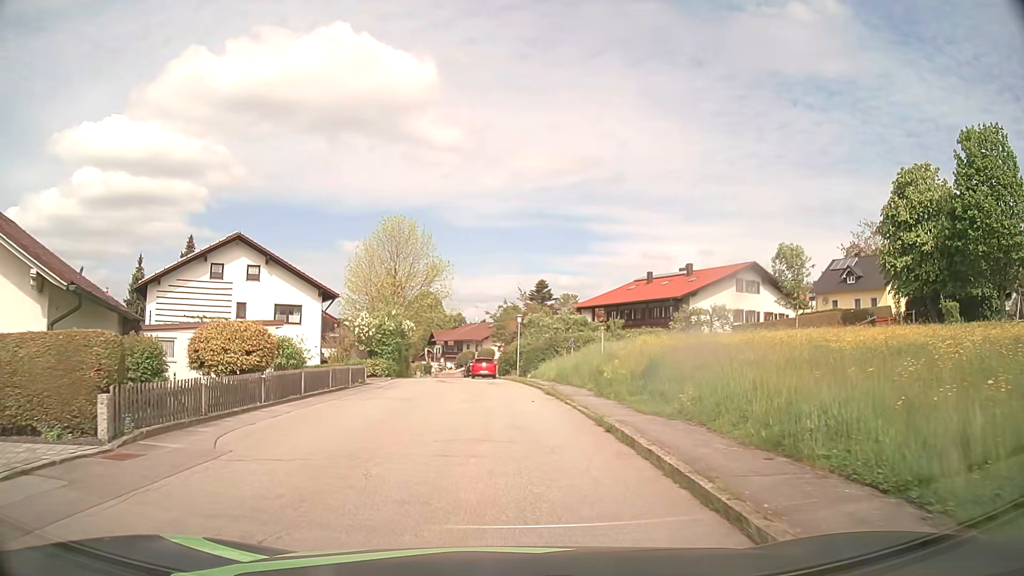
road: residential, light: Day
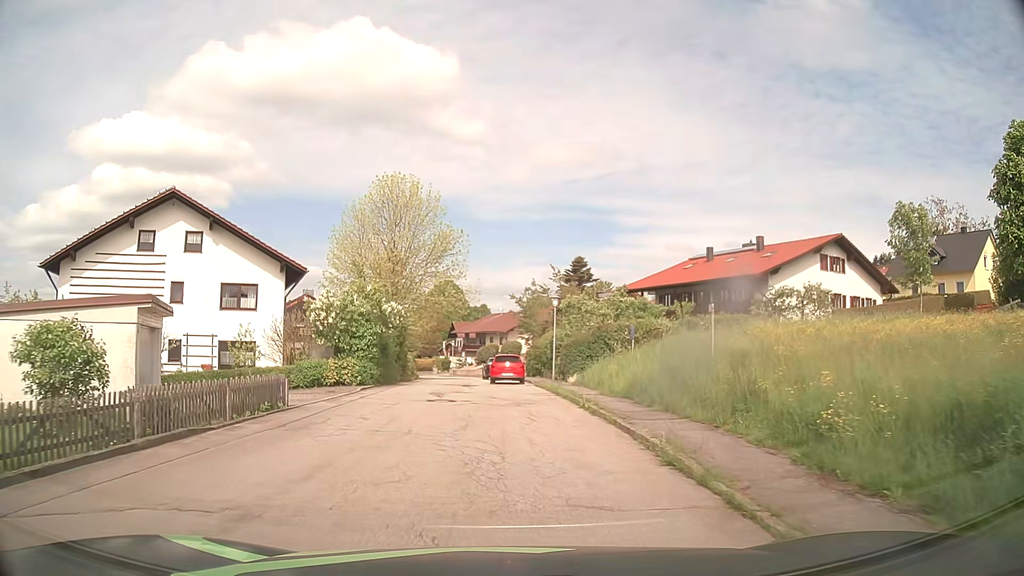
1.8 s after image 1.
(-0.2, +12.8) m; -2°
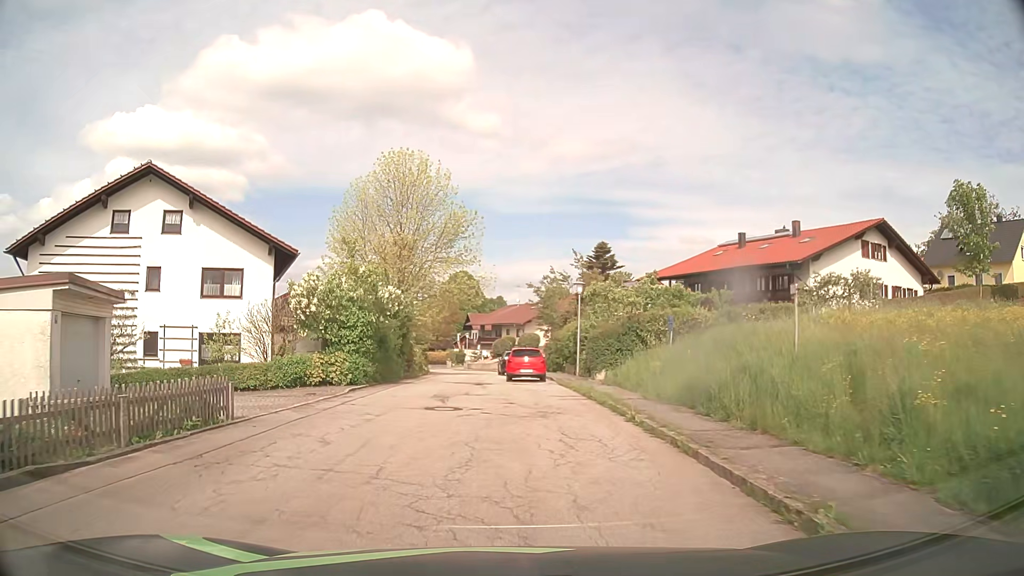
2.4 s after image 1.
(0.0, +4.1) m; -1°
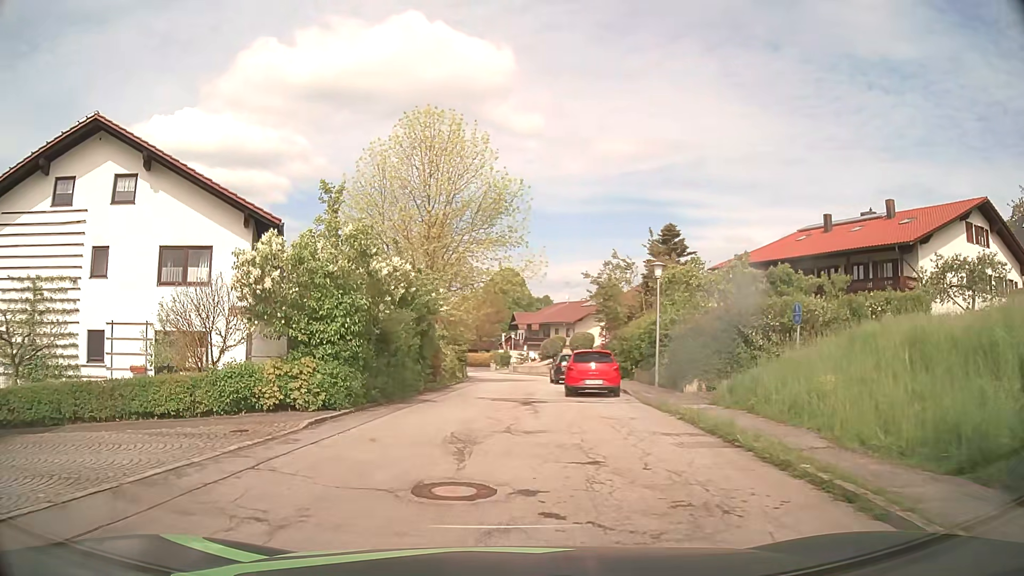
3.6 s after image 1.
(-0.3, +7.8) m; -4°
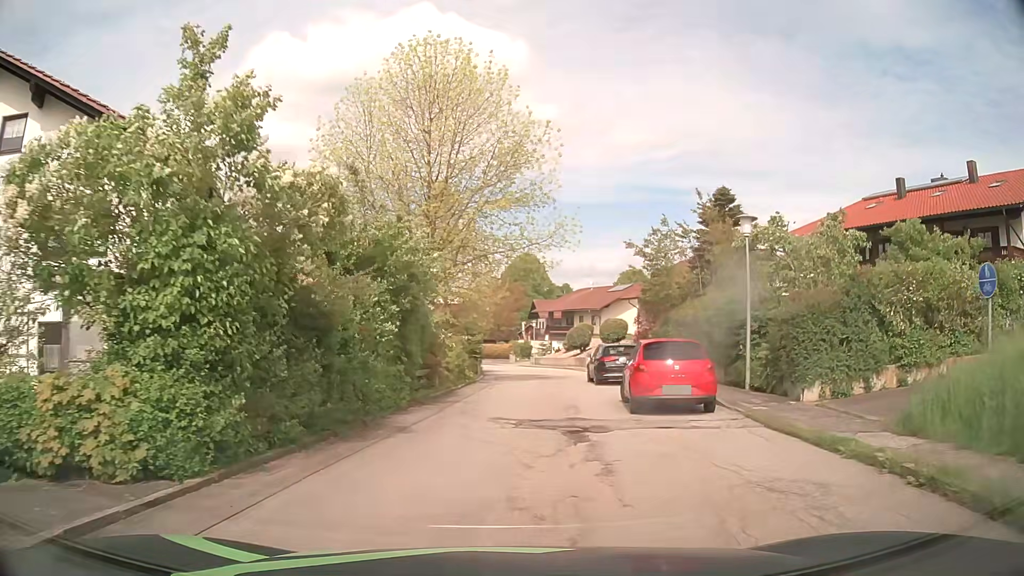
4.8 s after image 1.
(-0.2, +7.6) m; -2°
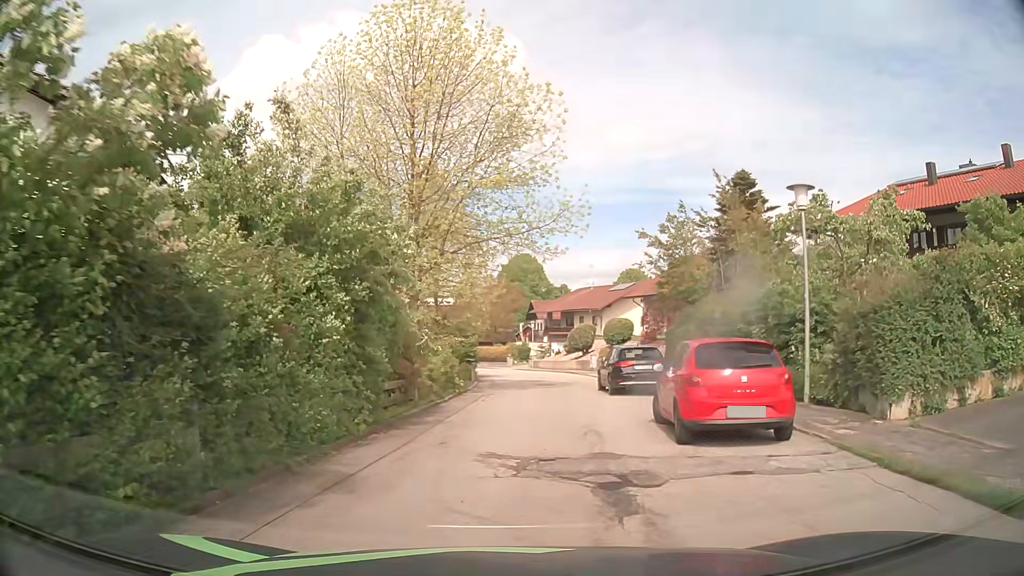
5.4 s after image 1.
(0.0, +3.8) m; -1°
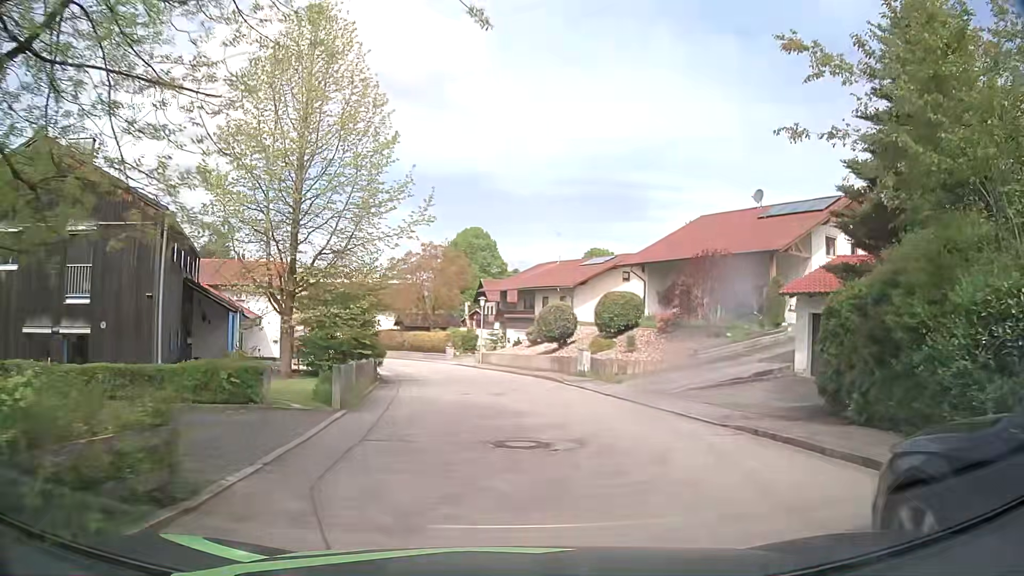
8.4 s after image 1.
(+0.8, +19.1) m; +5°
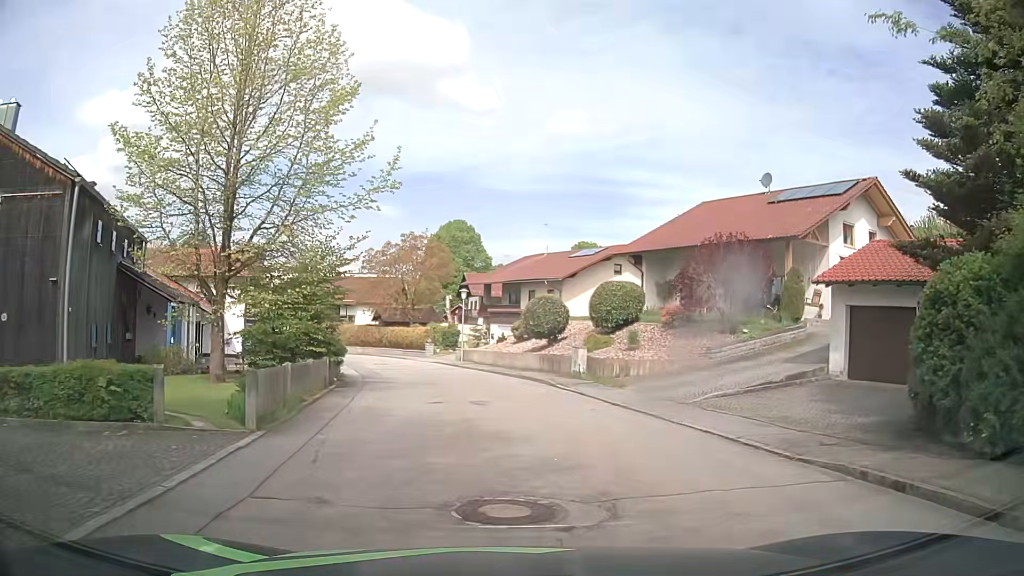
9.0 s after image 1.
(+0.1, +3.8) m; +2°
